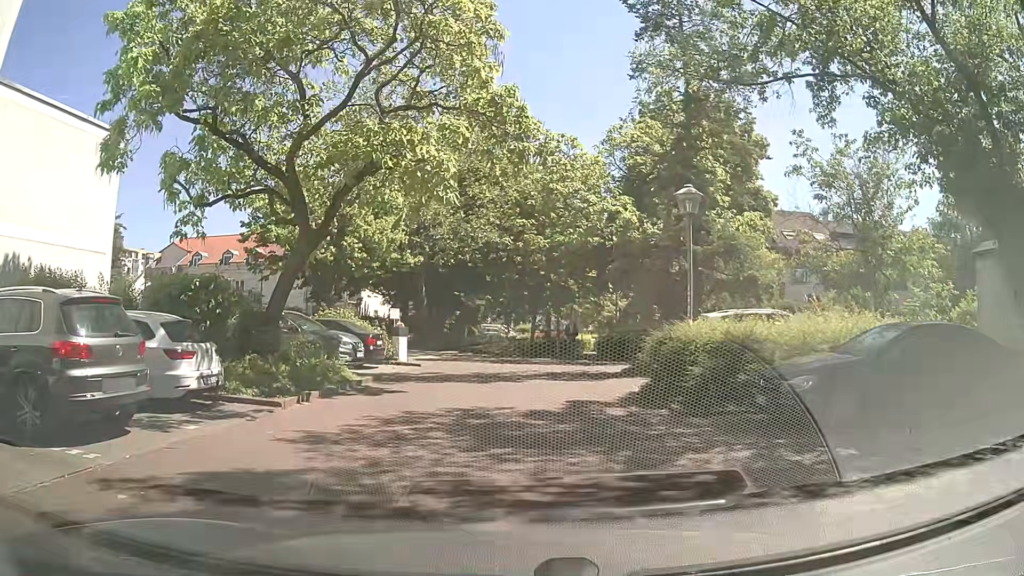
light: Day
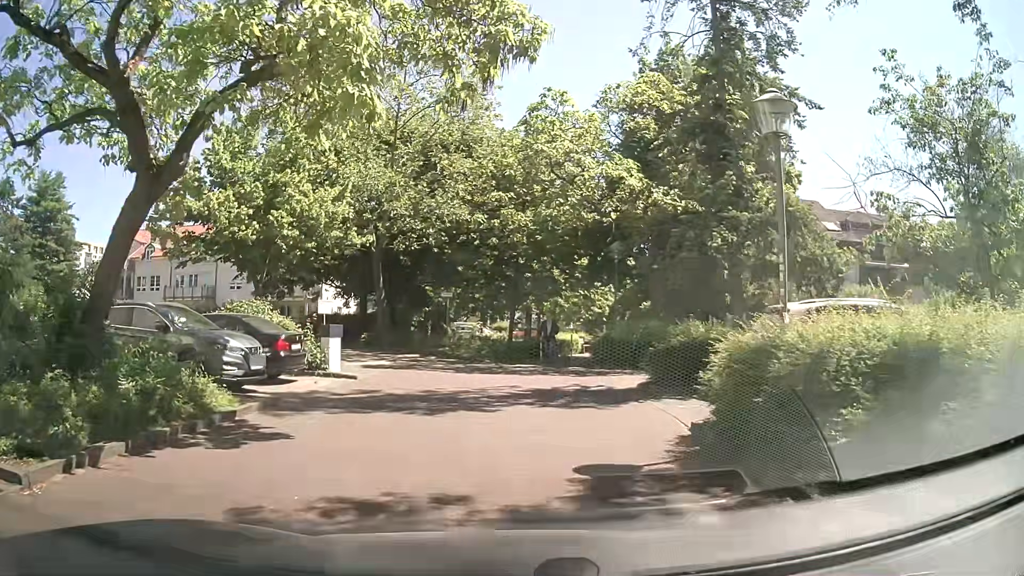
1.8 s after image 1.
(0.0, +6.1) m; +2°
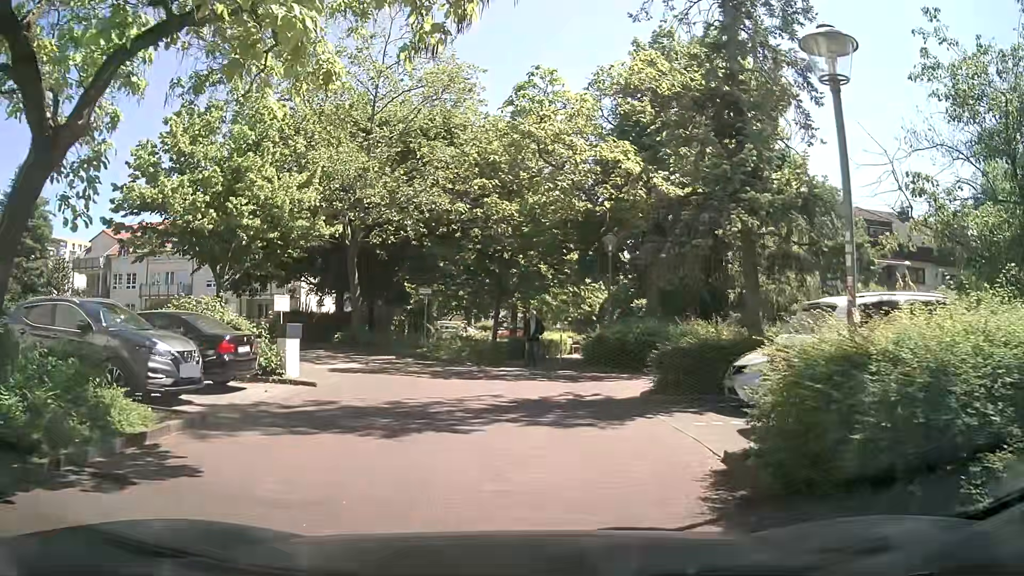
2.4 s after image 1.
(0.0, +2.1) m; +1°
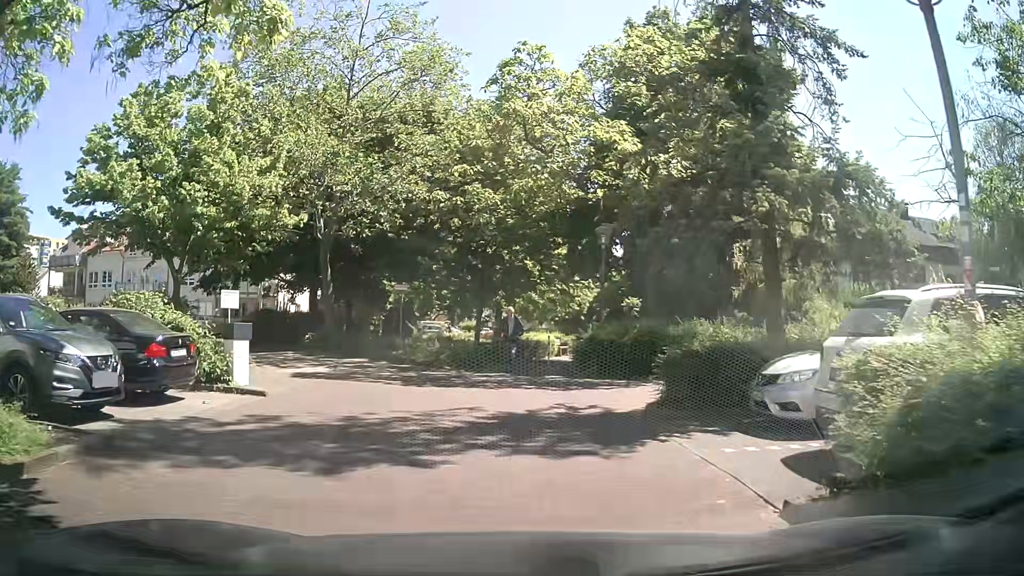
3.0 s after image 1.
(0.0, +2.0) m; +1°
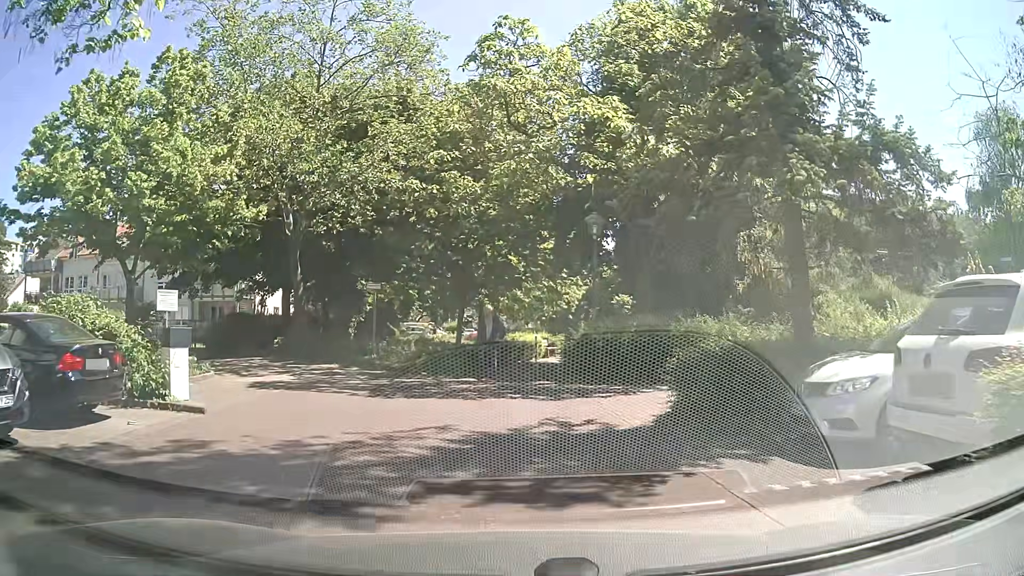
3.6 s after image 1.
(0.0, +1.9) m; +1°
